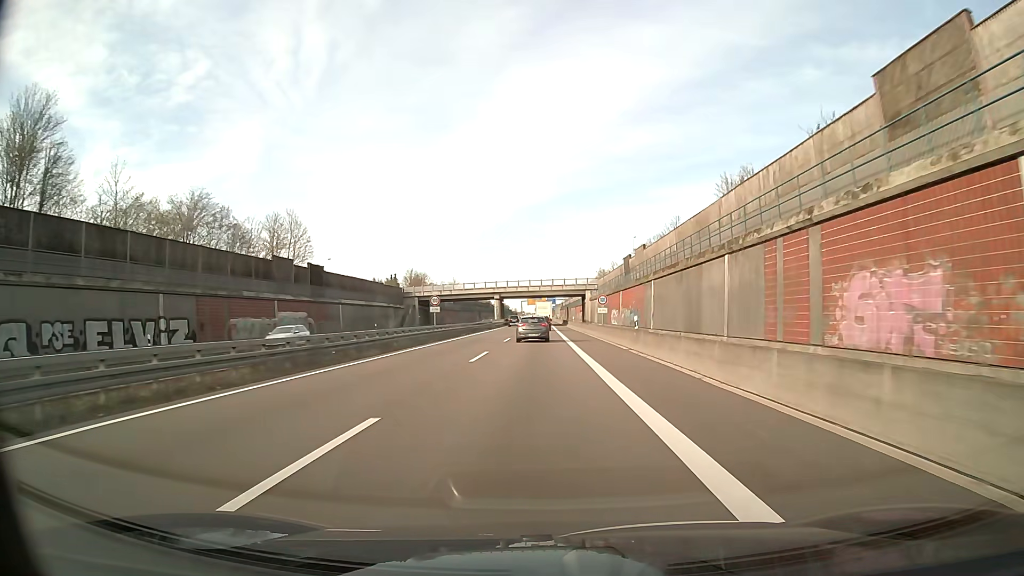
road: trunk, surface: asphalt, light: Day
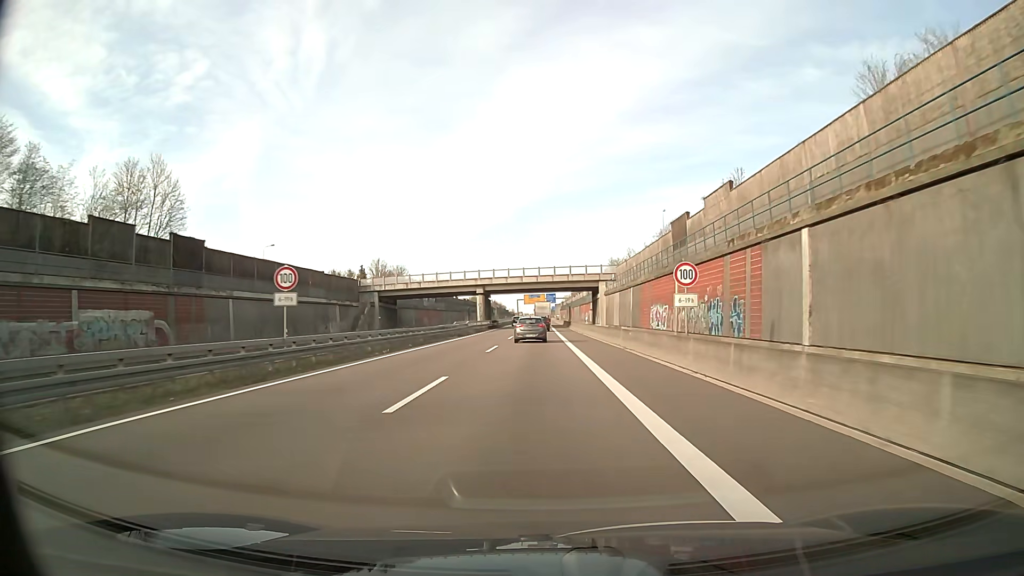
(0.0, +29.4) m; 0°
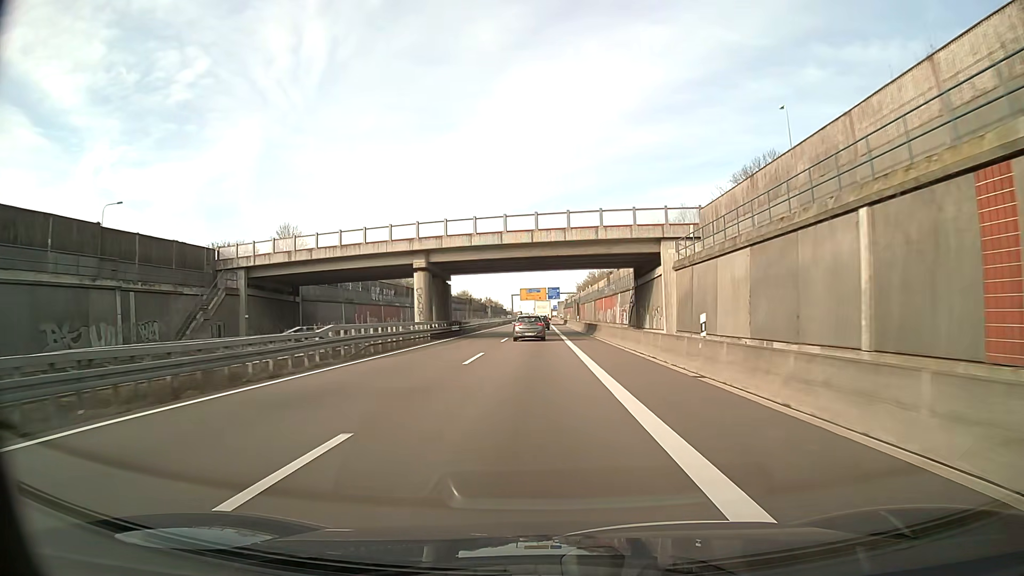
(0.0, +44.2) m; 0°
(0, +10) (0, +20) (0, +30) (0, +40) (0, +50) (0, +60) (0, +70) (0, +80) (0, +90) (0, +100) m
